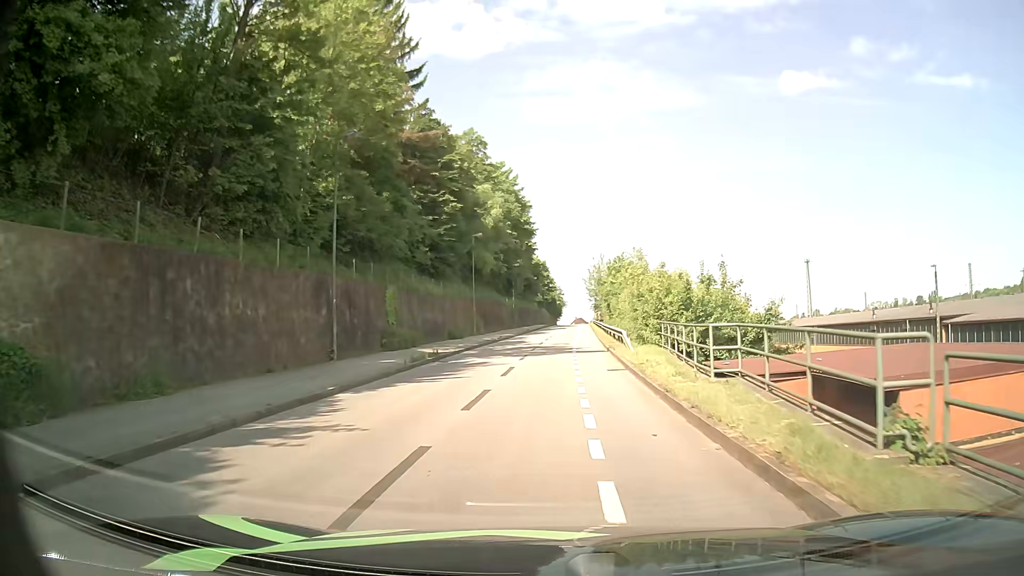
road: residential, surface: asphalt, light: Day
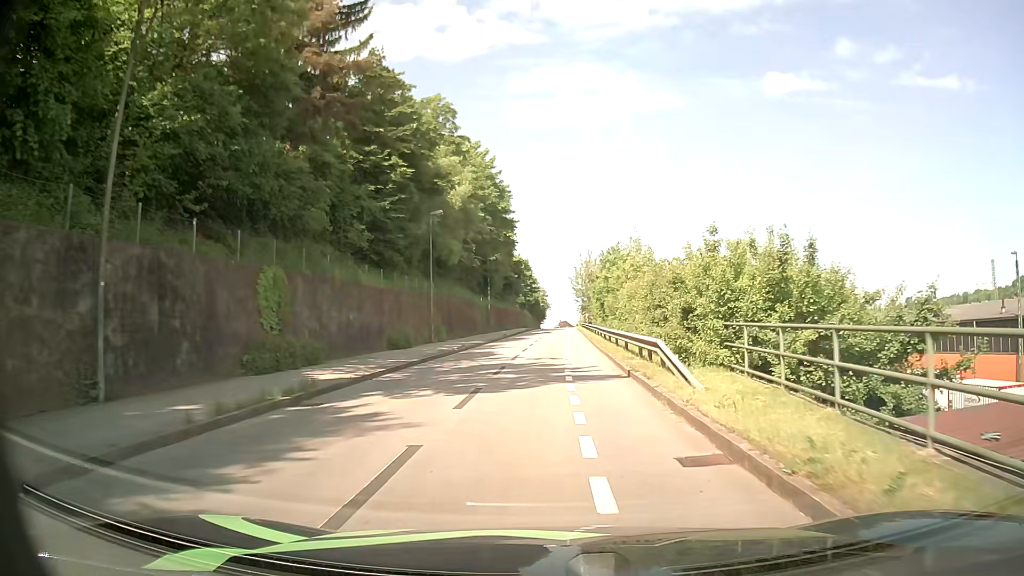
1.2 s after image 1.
(+0.1, +12.2) m; +1°
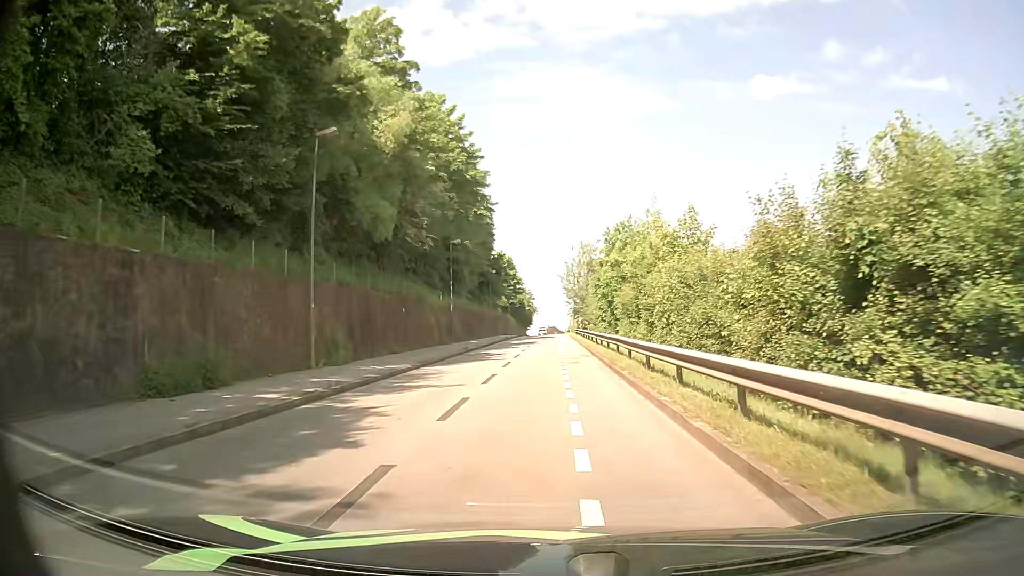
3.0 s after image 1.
(+0.3, +18.9) m; +2°
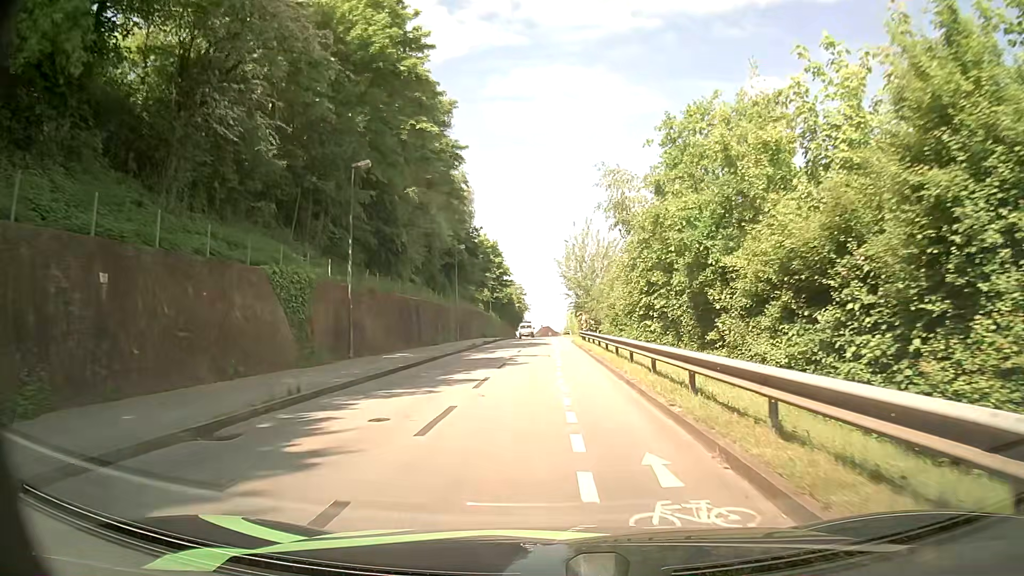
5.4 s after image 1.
(0.0, +25.4) m; 0°
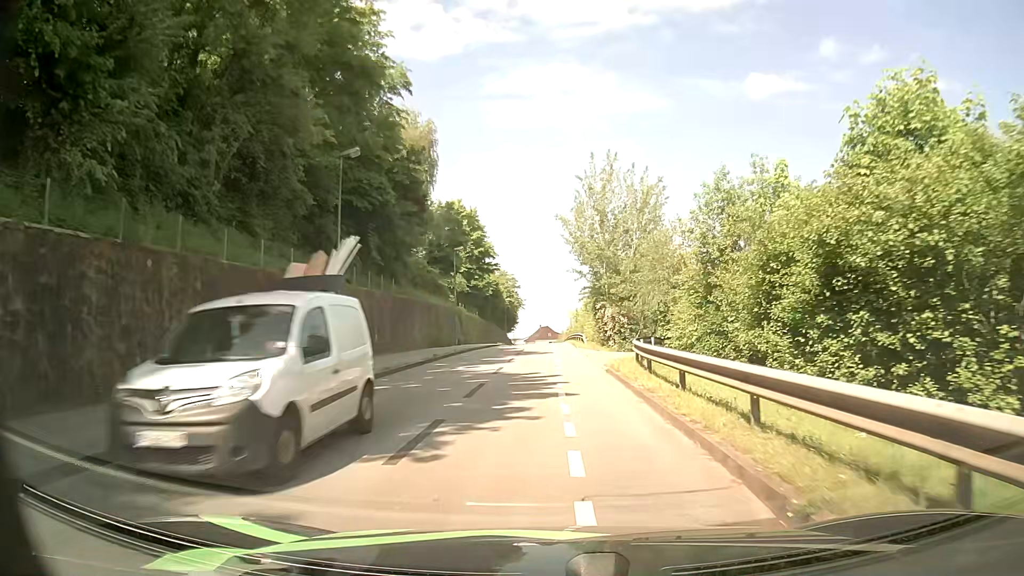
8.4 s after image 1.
(+0.1, +31.7) m; 0°
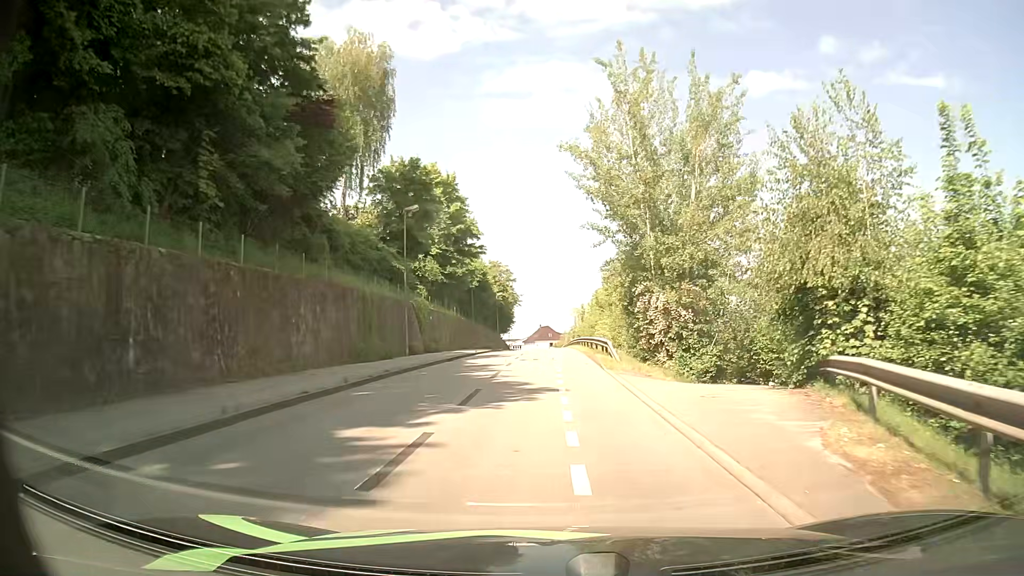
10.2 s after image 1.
(+0.2, +19.1) m; +1°
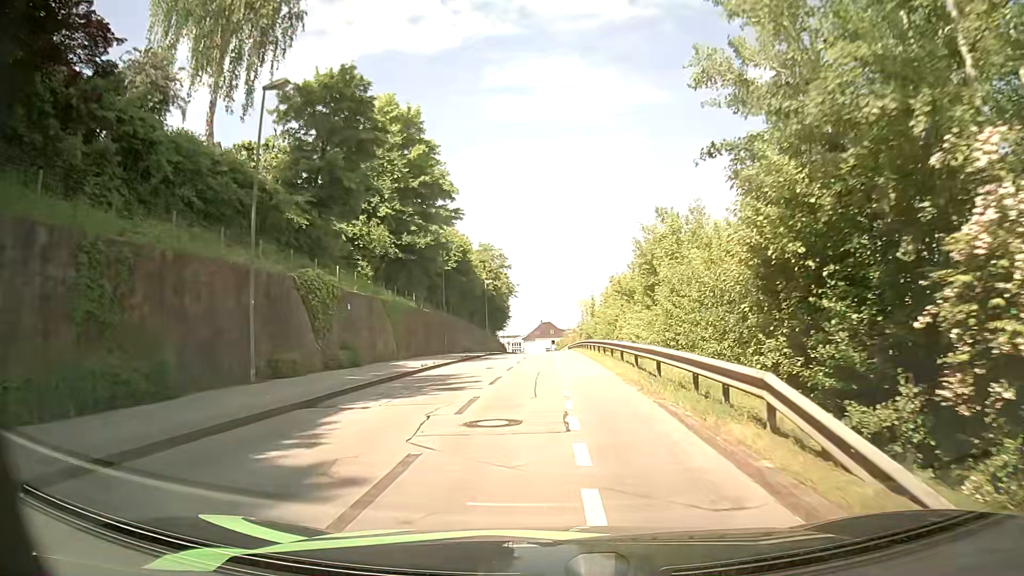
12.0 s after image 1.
(-0.1, +19.2) m; 0°
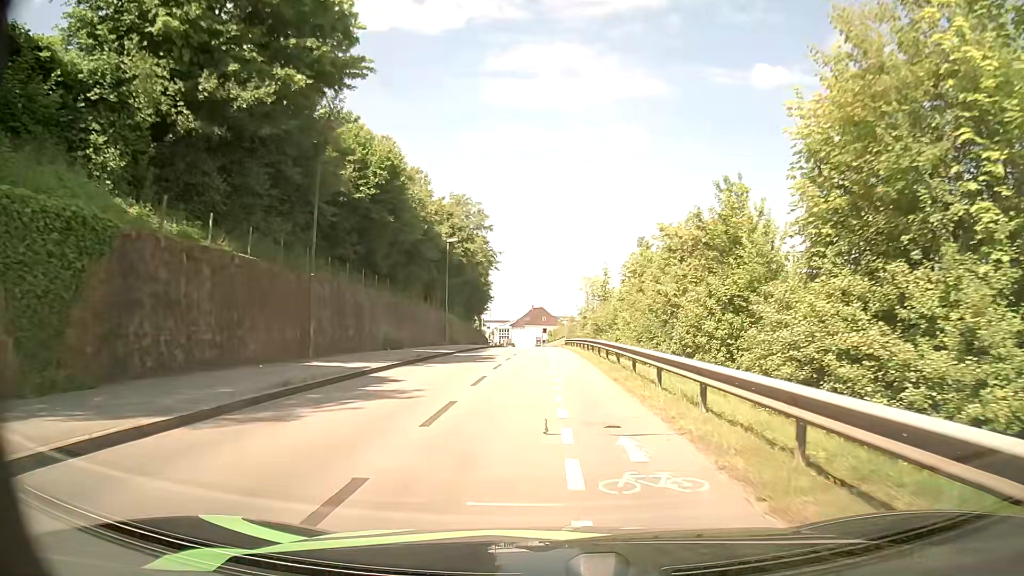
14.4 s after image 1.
(+0.2, +25.6) m; +1°
